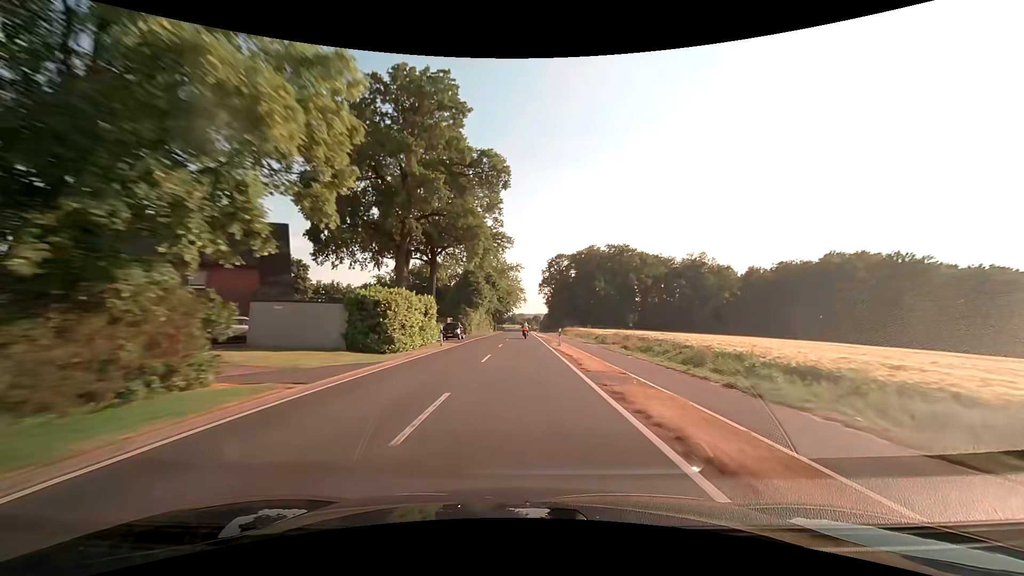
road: tertiary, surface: asphalt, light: Day
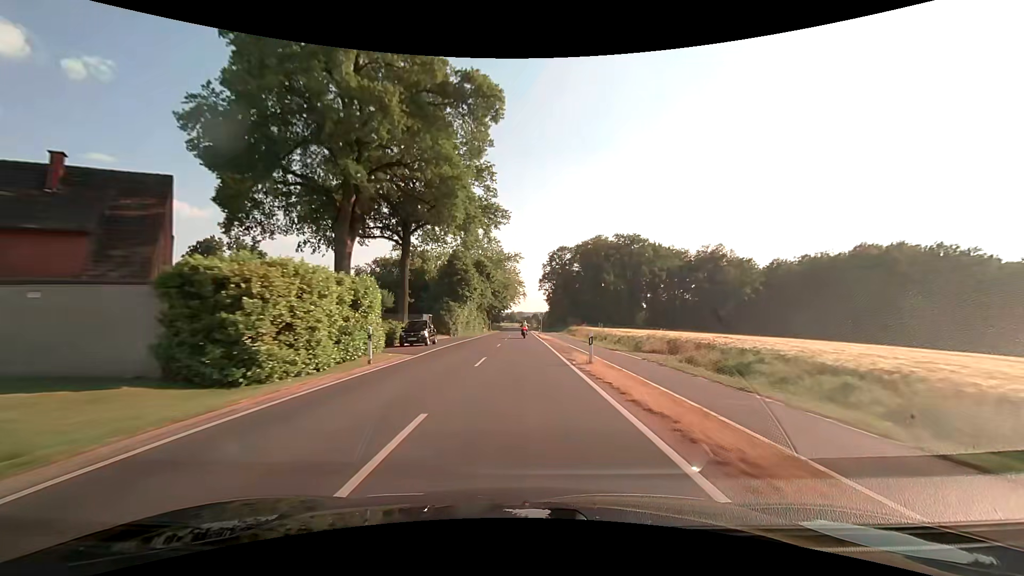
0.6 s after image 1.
(0.0, +14.2) m; 0°
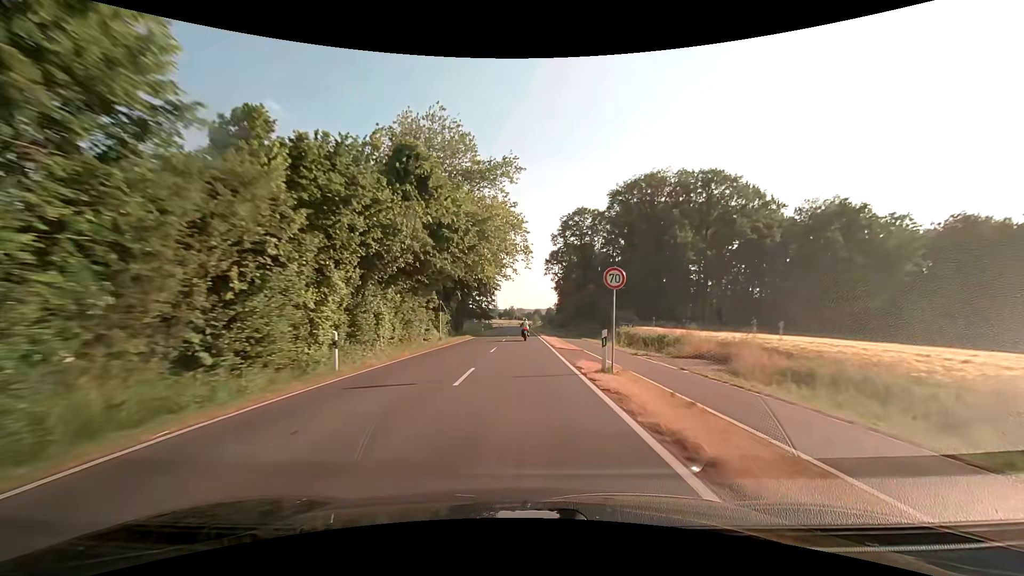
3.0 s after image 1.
(0.0, +52.3) m; 0°
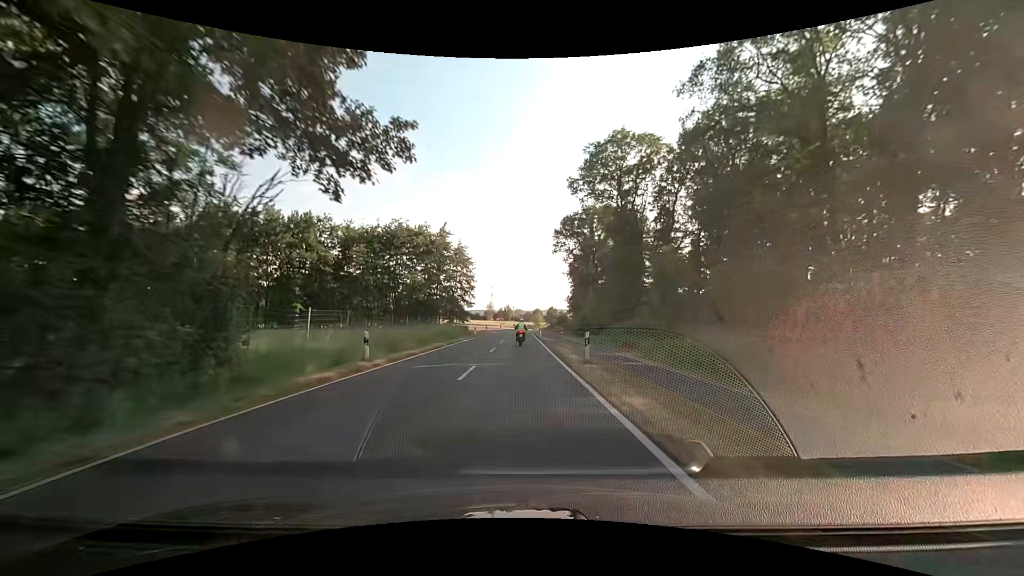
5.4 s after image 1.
(+0.1, +46.8) m; 0°
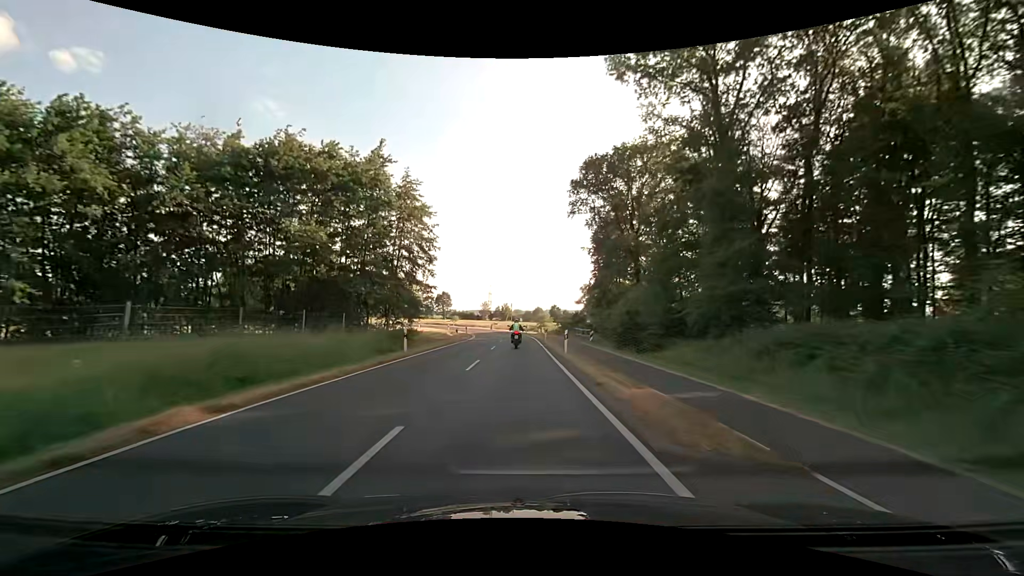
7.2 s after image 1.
(+0.1, +33.2) m; 0°
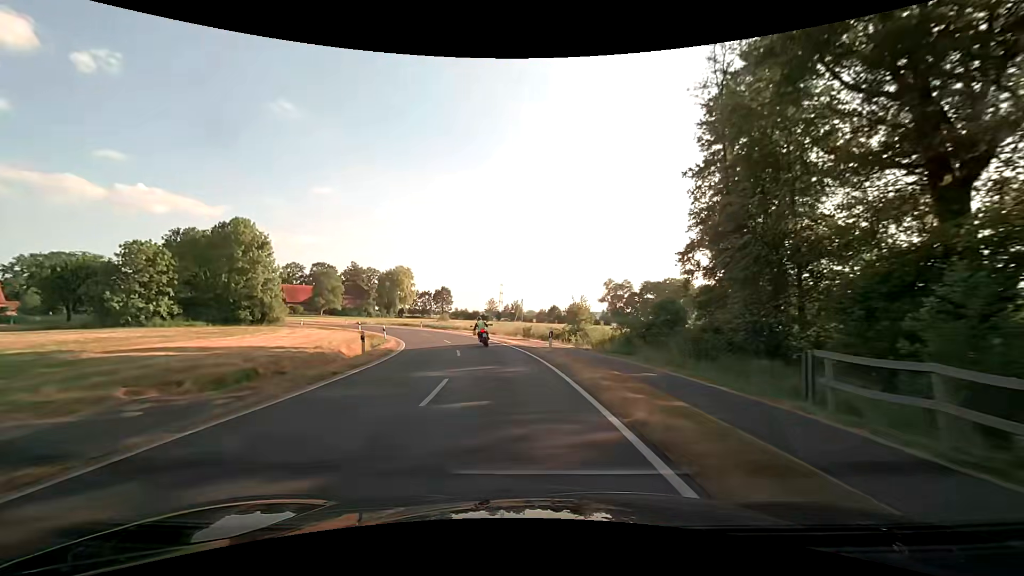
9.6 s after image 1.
(0.0, +42.2) m; -1°
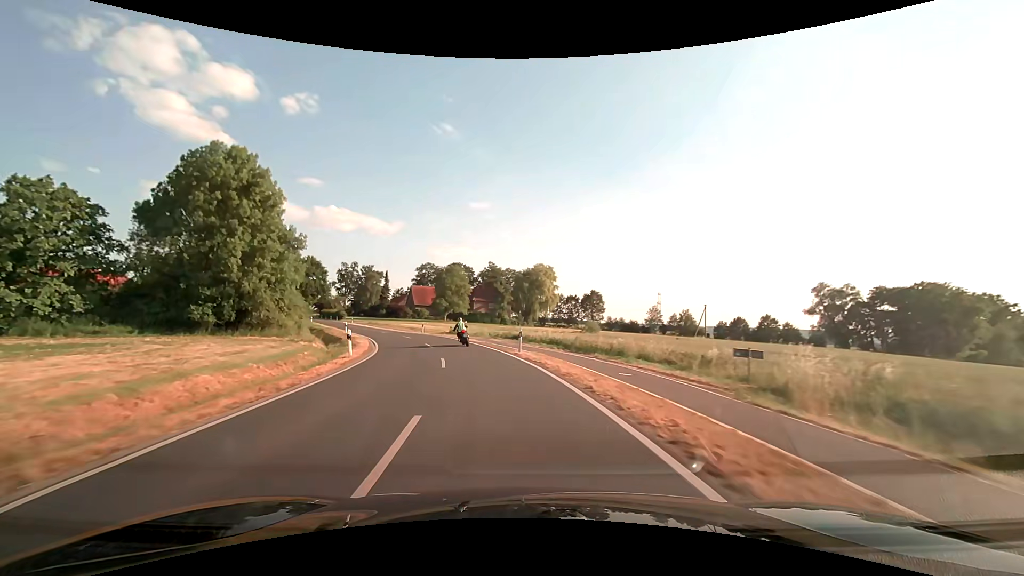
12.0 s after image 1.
(-5.2, +40.2) m; -17°
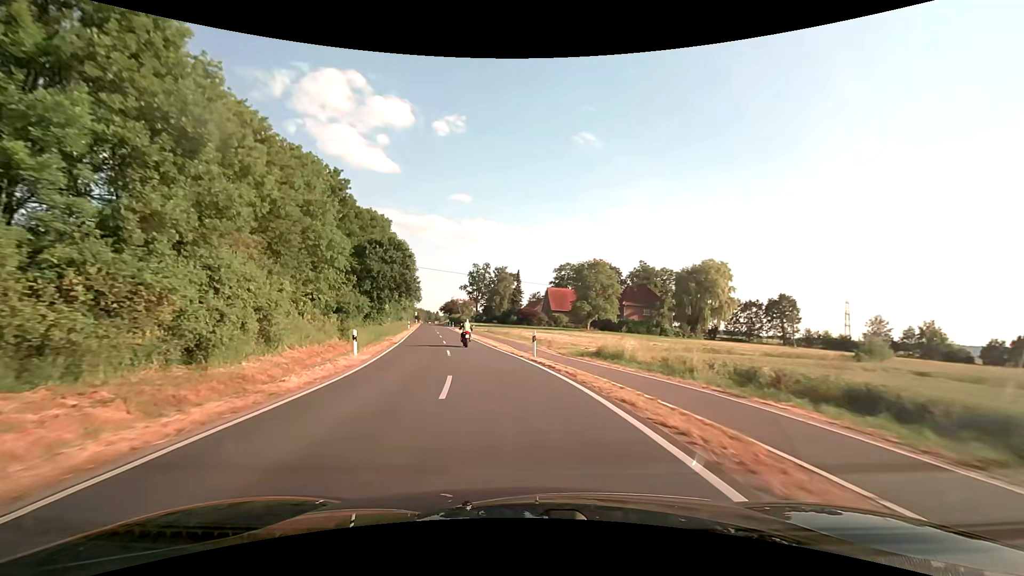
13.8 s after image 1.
(-4.2, +30.0) m; -16°
(0, +10) (-2, +20) (-3, +30) (-5, +40) (-7, +49) (-9, +59) (-11, +69) (-13, +79) (-15, +89) (-17, +98) m
